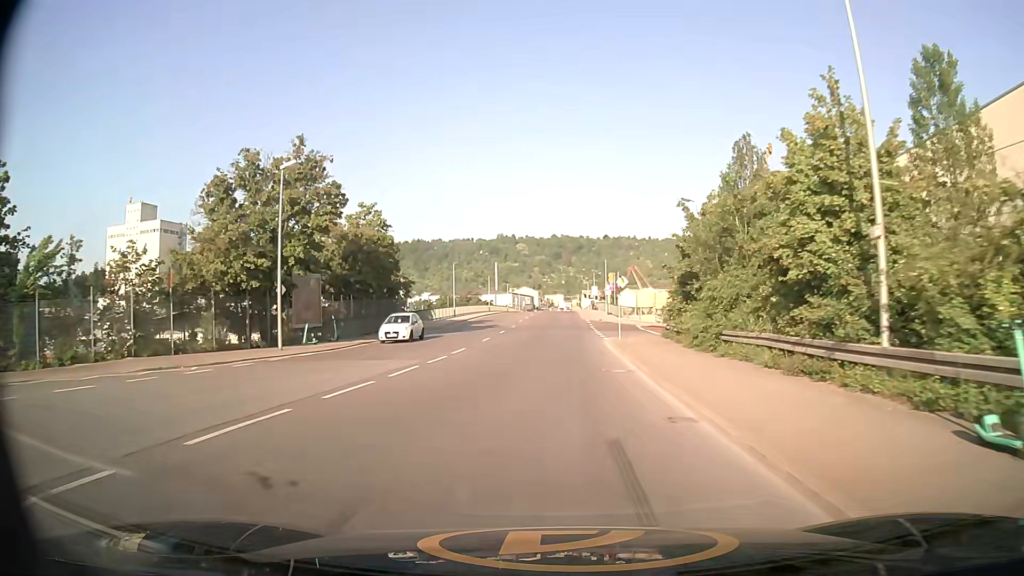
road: secondary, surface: asphalt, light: Day
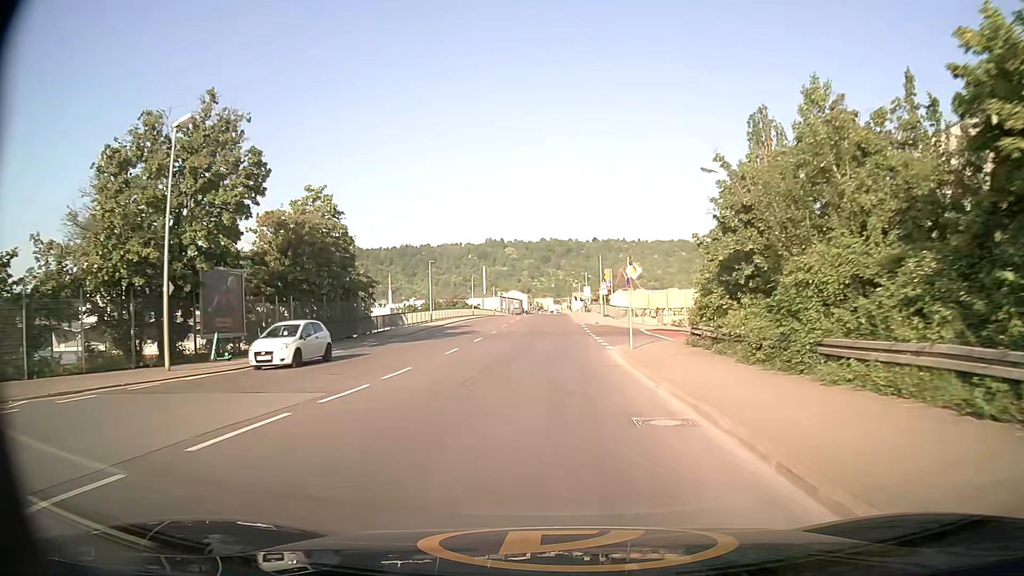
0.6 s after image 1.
(+0.1, +8.7) m; +1°
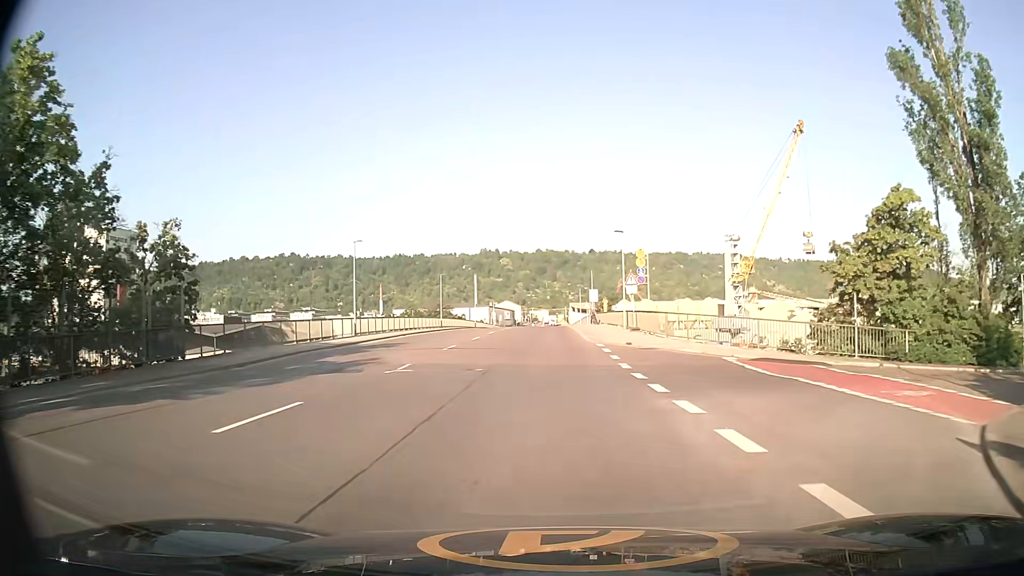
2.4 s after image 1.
(+0.1, +26.0) m; +1°
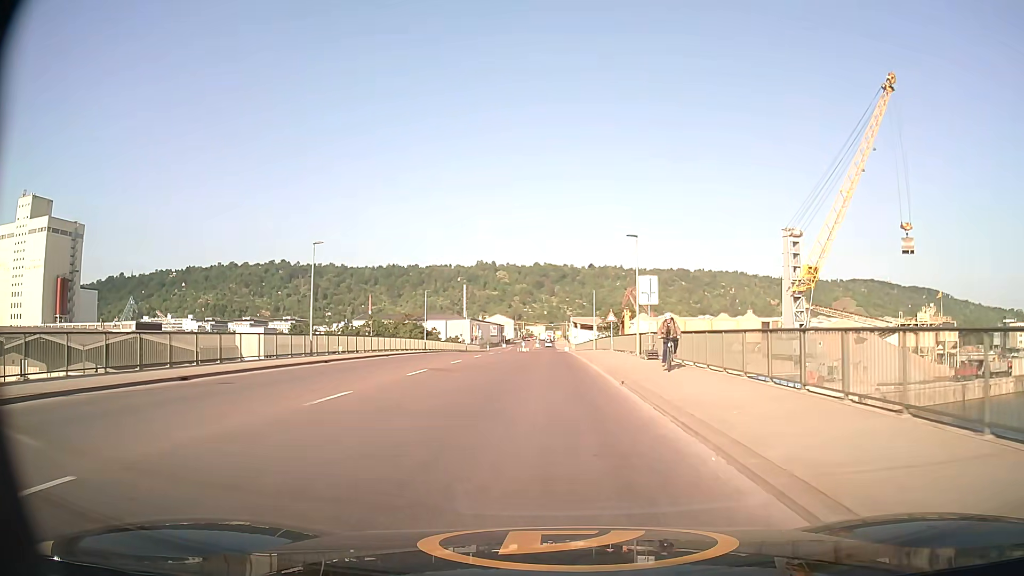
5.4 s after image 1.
(-0.2, +43.1) m; 0°
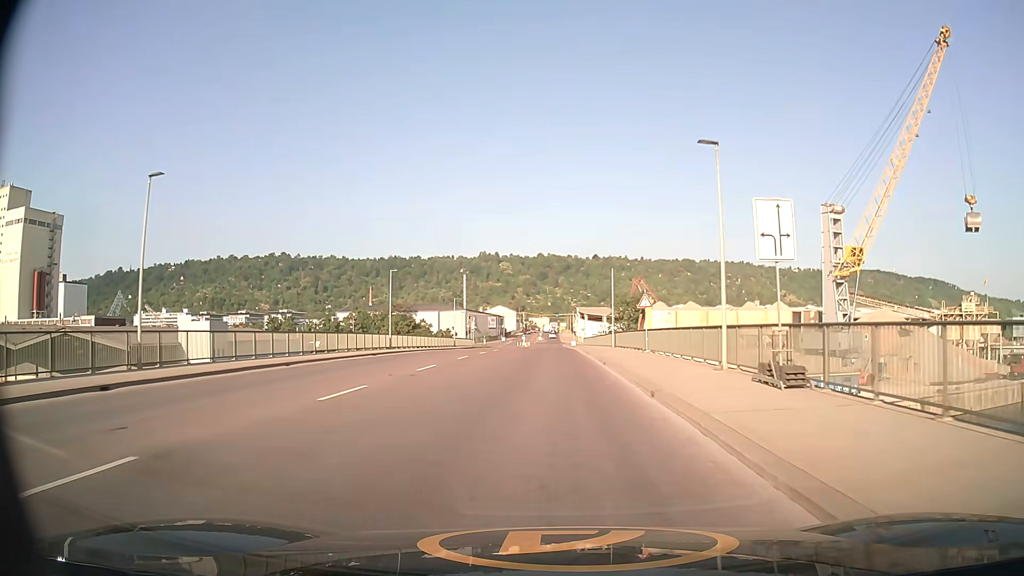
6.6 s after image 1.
(-0.1, +17.3) m; 0°
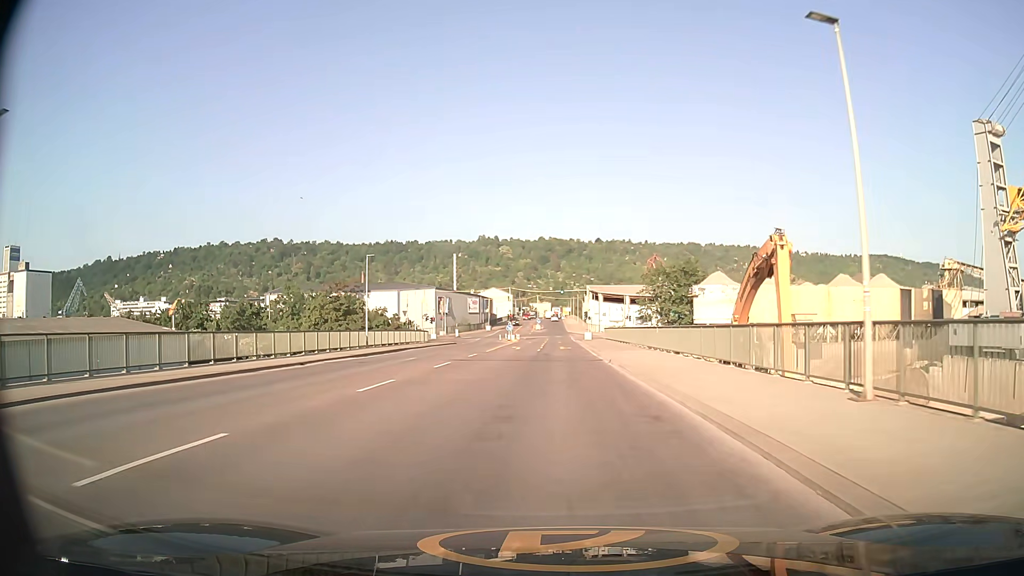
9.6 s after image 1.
(-0.1, +43.3) m; 0°
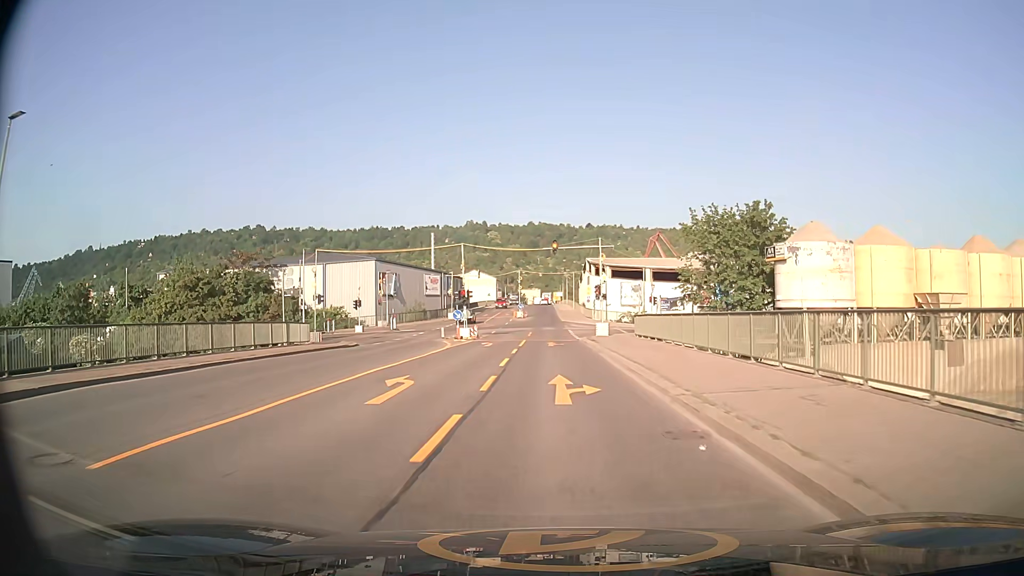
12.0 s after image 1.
(+0.3, +33.8) m; +1°
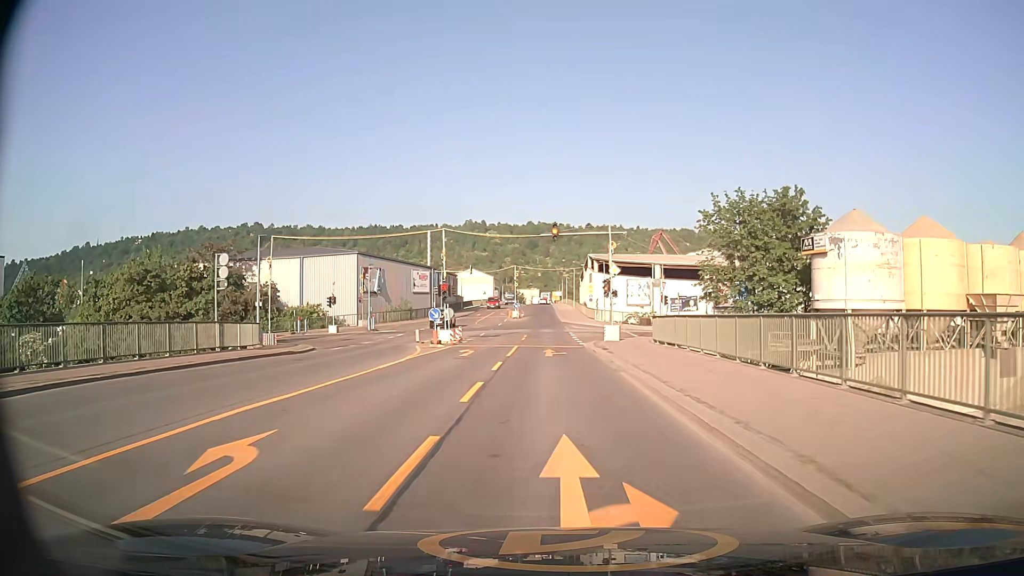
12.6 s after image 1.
(0.0, +7.4) m; 0°
(0, +10) (0, +20) (0, +30) (0, +40) (0, +50) (0, +60) (0, +70) (-1, +80) (-1, +90) (-1, +100) m
